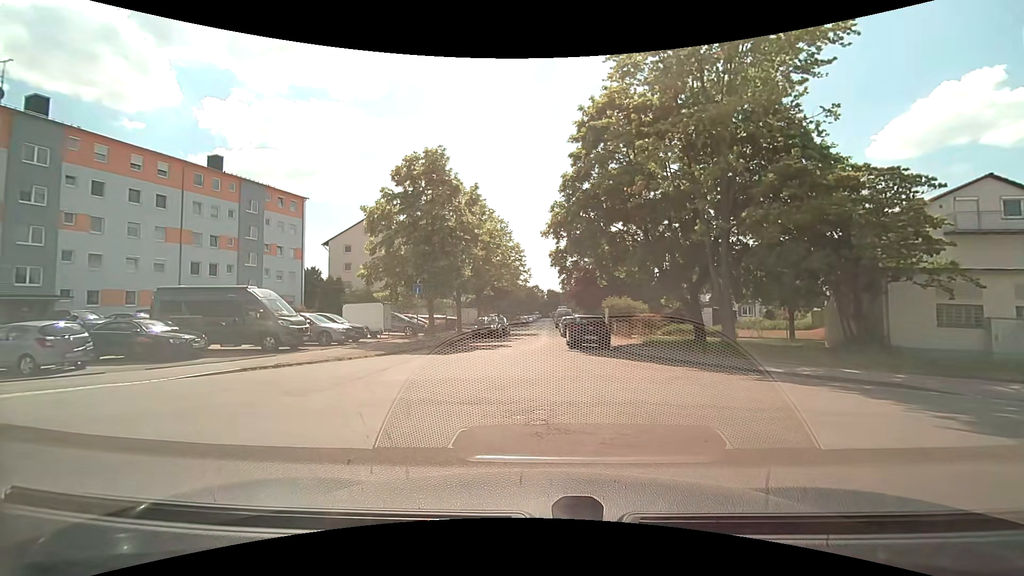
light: Day
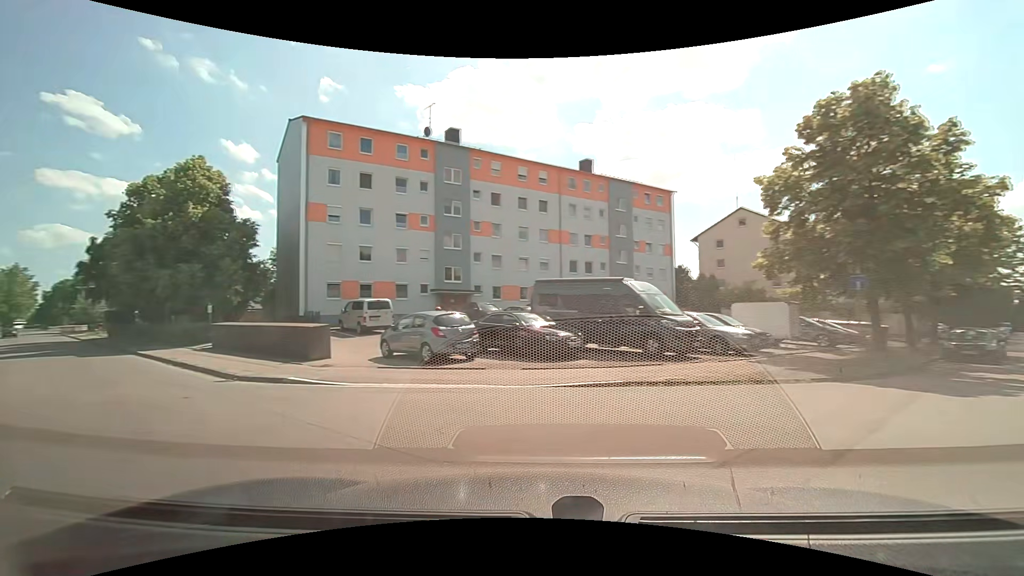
(-1.4, +5.2) m; -36°
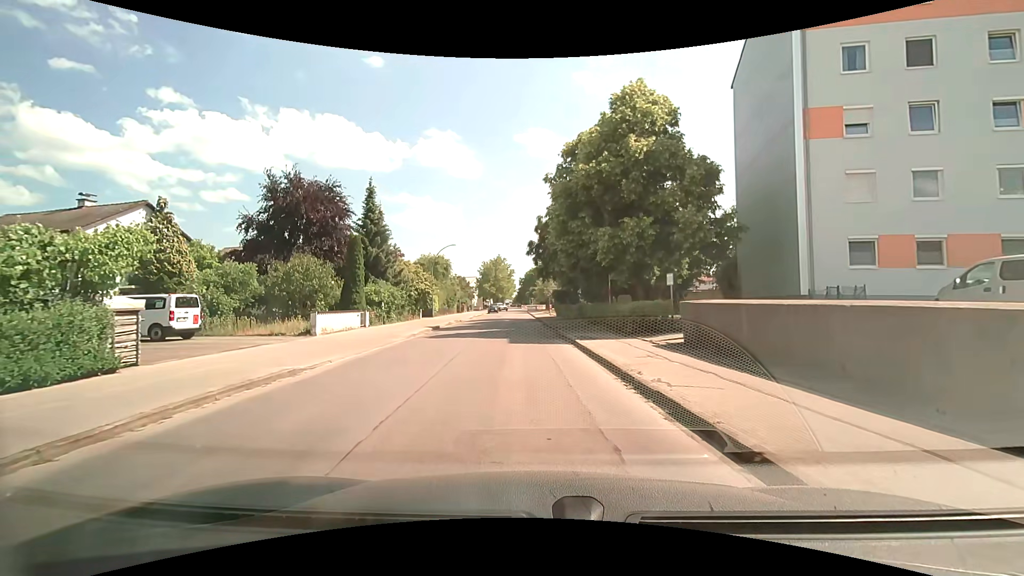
(-8.0, +11.8) m; -47°
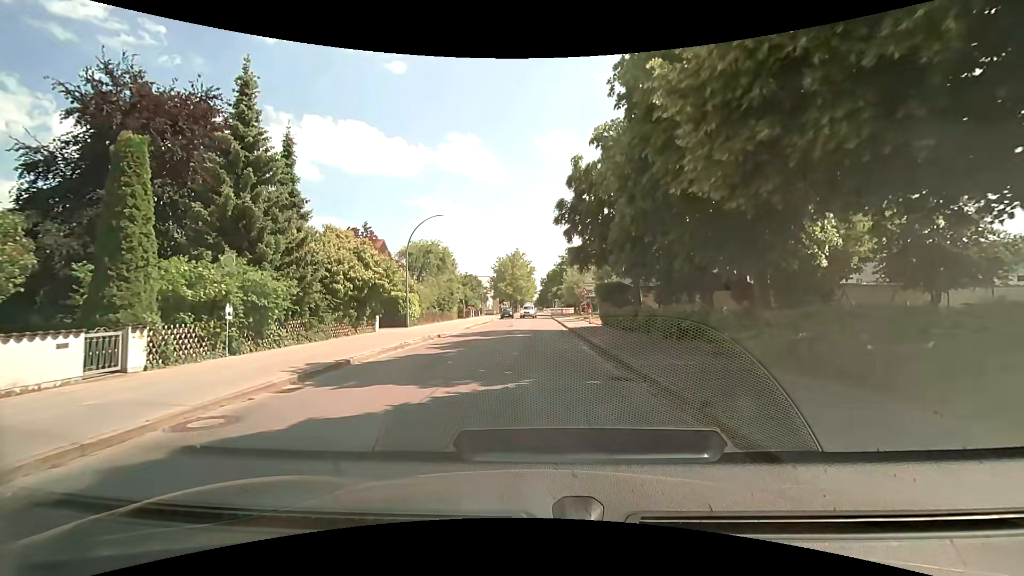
(-0.9, +19.2) m; -3°
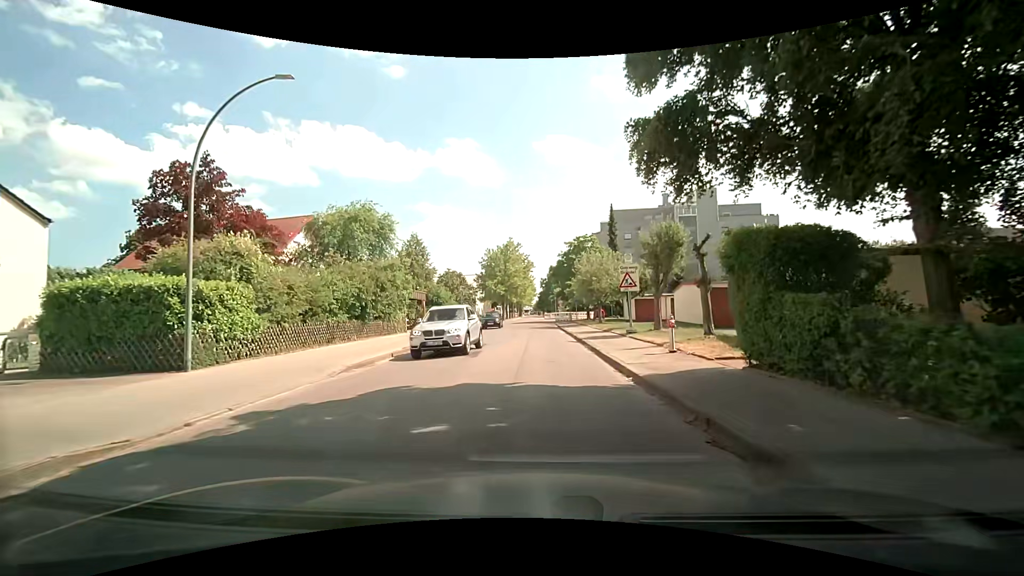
(-0.1, +21.6) m; 0°
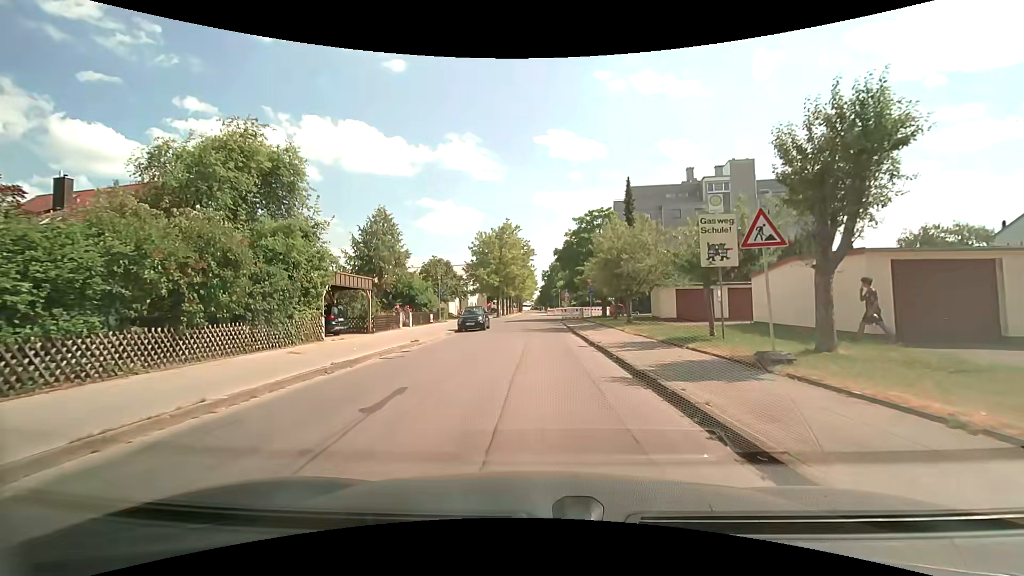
(0.0, +13.6) m; 0°
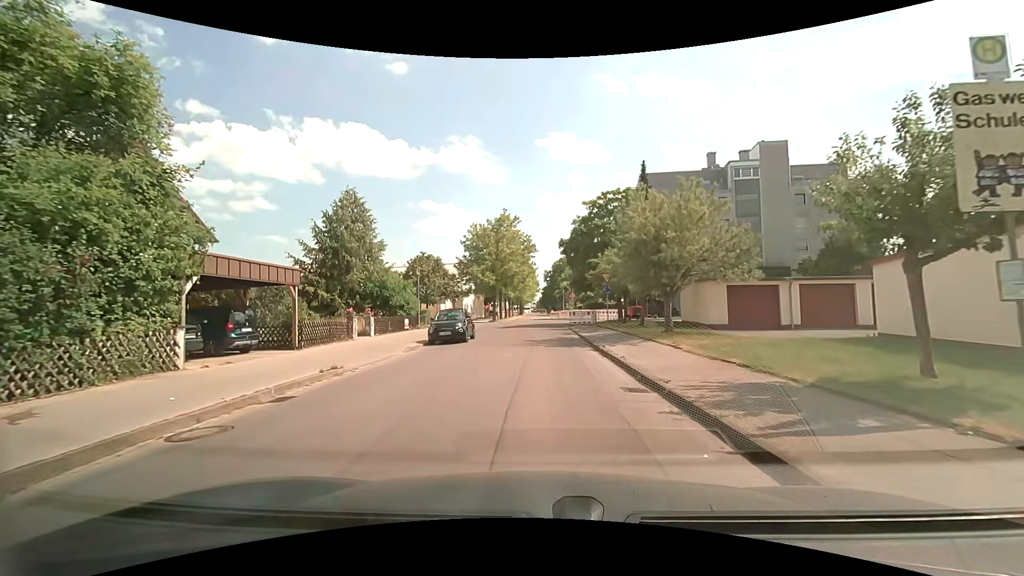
(0.0, +8.6) m; -1°
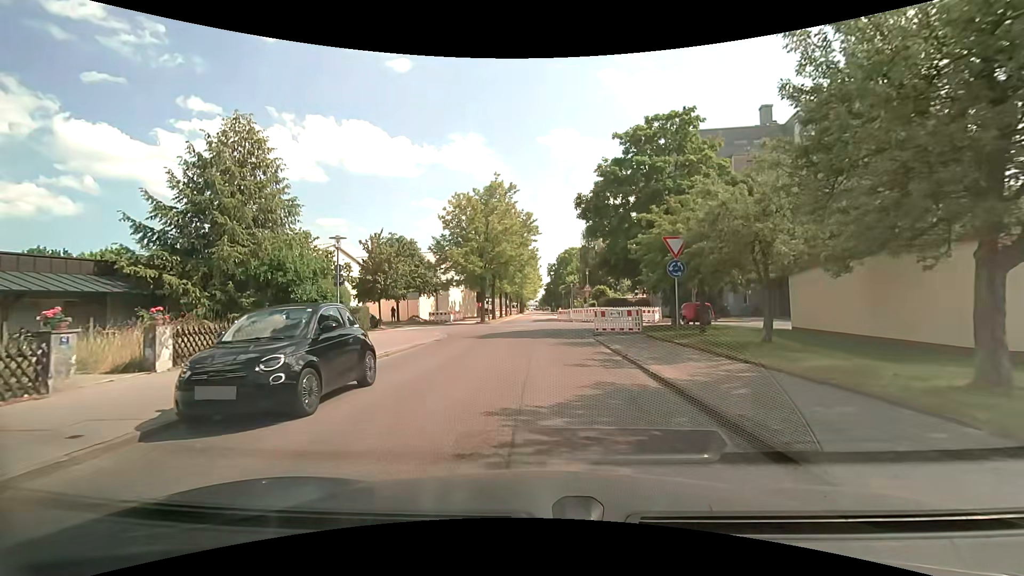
(+0.1, +15.2) m; 0°
